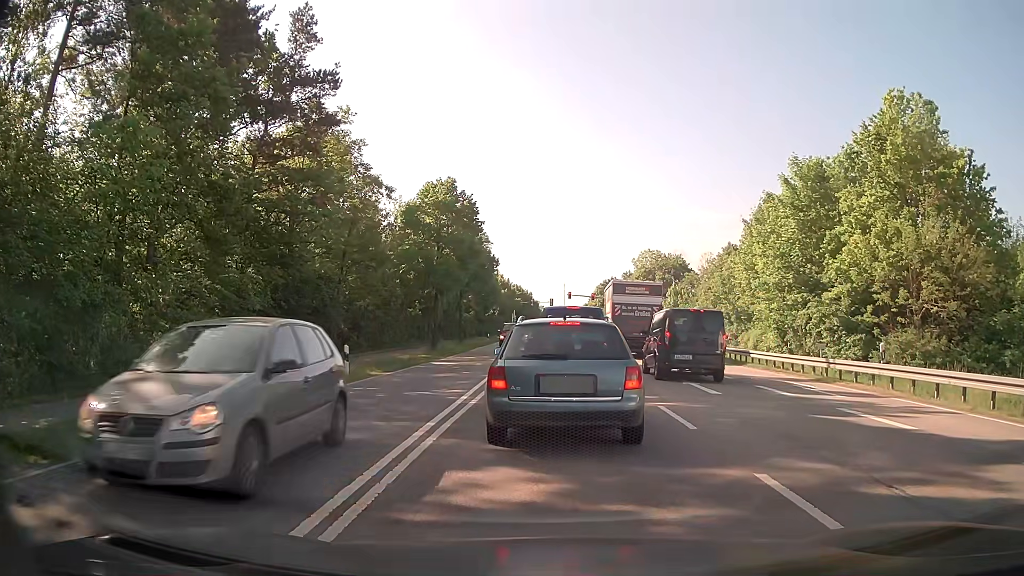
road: secondary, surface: asphalt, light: Day
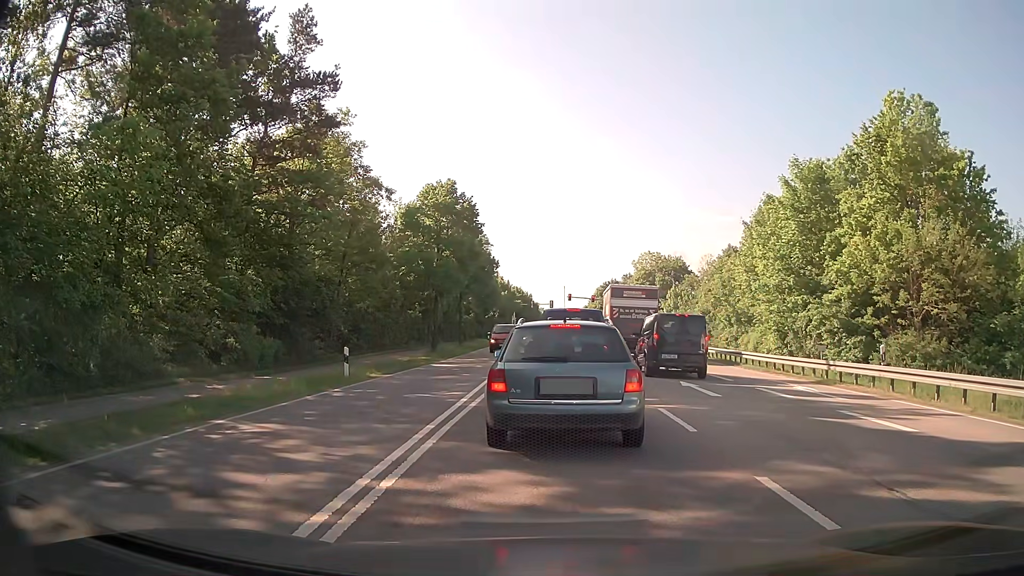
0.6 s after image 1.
(0.0, +0.1) m; 0°
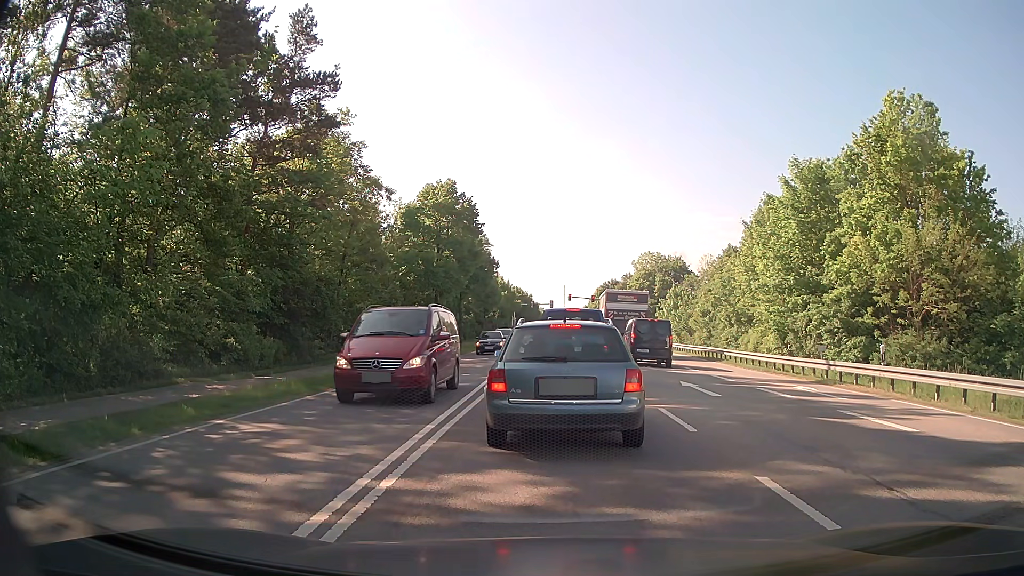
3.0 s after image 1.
(0.0, +0.1) m; 0°
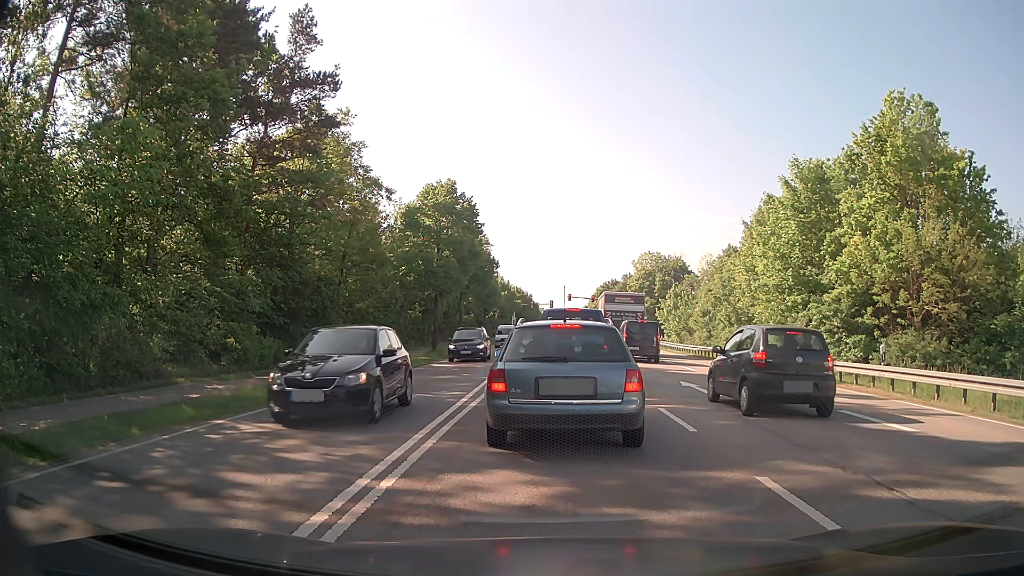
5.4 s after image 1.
(0.0, 0.0) m; 0°
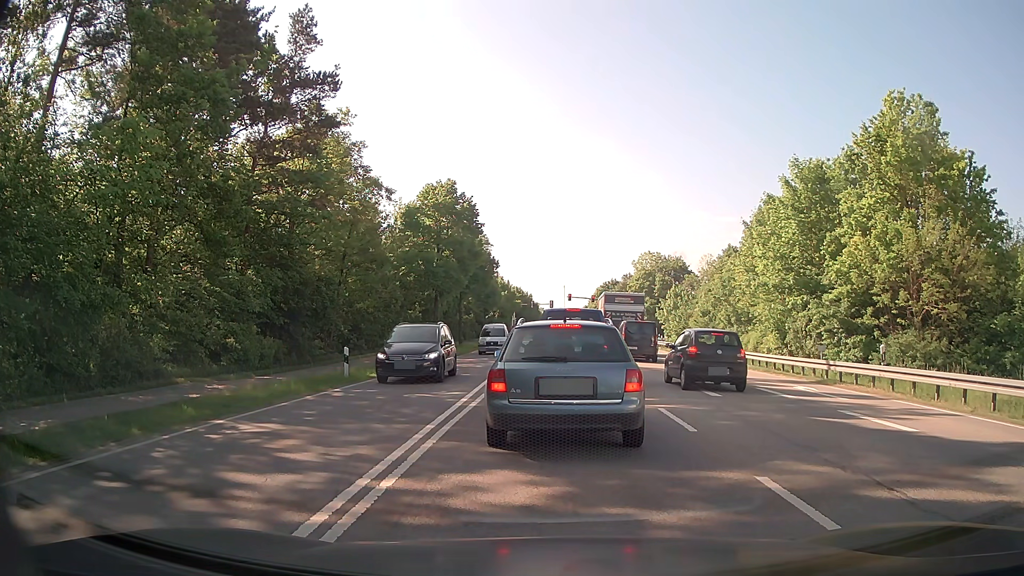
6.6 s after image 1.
(0.0, 0.0) m; 0°
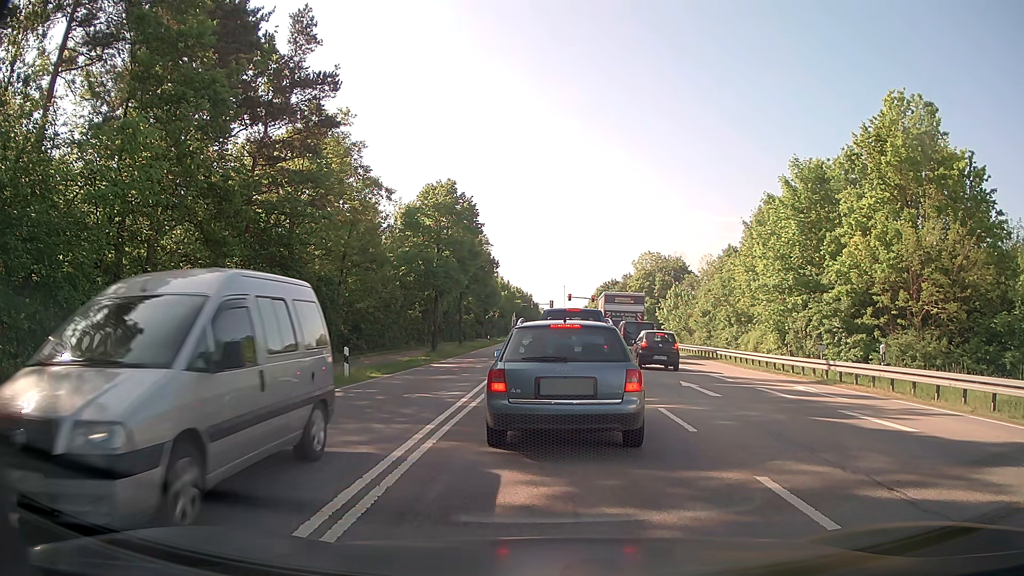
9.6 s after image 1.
(0.0, 0.0) m; 0°
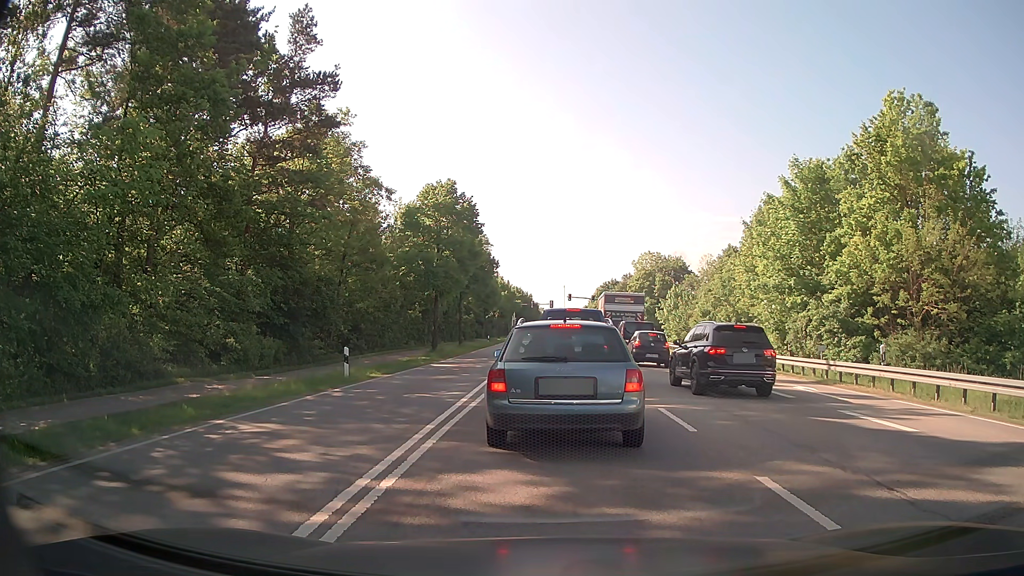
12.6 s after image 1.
(0.0, 0.0) m; 0°
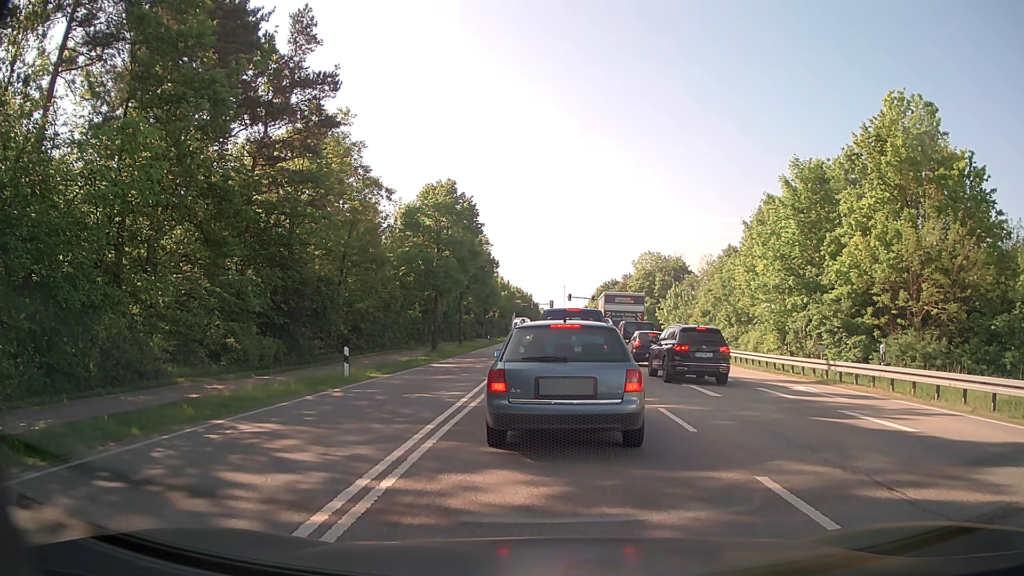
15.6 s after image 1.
(0.0, 0.0) m; 0°
(0, +10) (0, +20) (-1, +30) (0, +40) (0, +50) (0, +60) (0, +70) (0, +80) (0, +90) (0, +100) m
